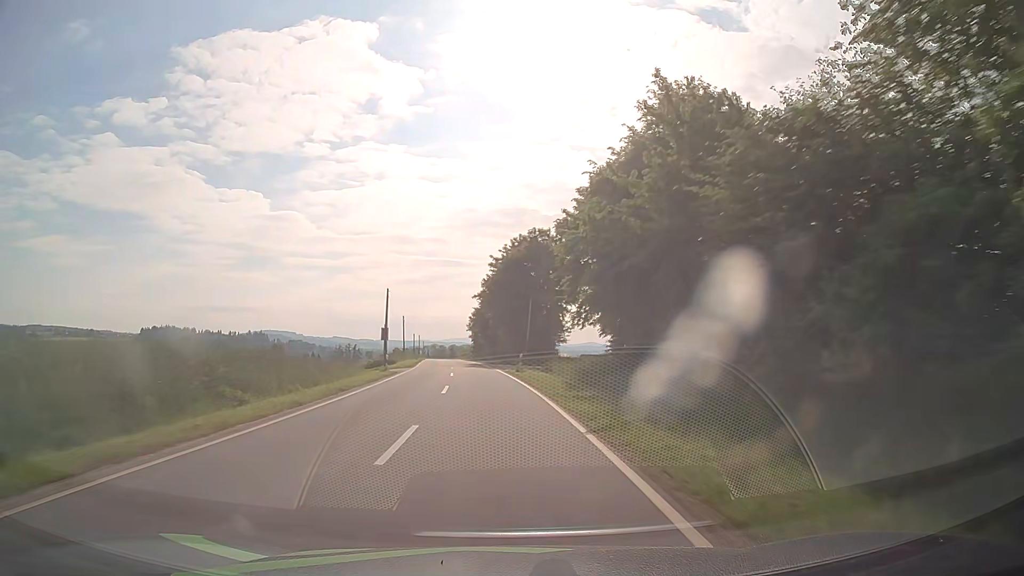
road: tertiary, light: Day
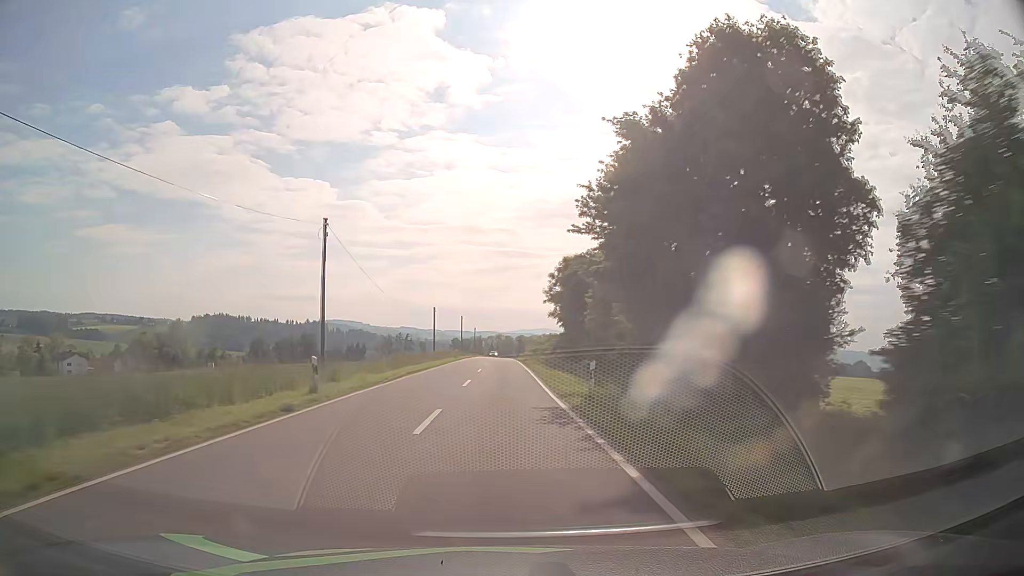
(-4.6, +70.8) m; -6°
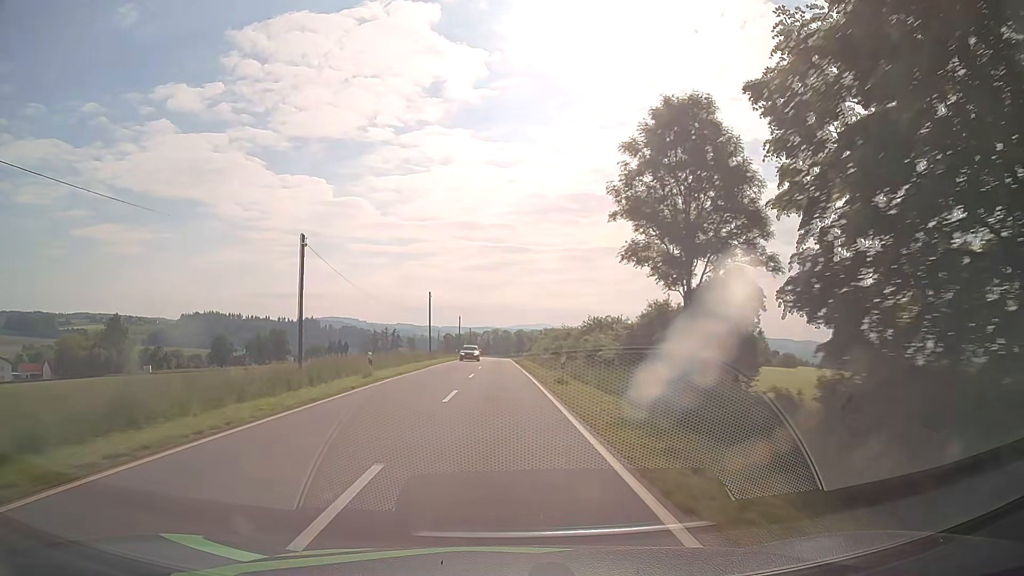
(-0.1, +43.2) m; 0°
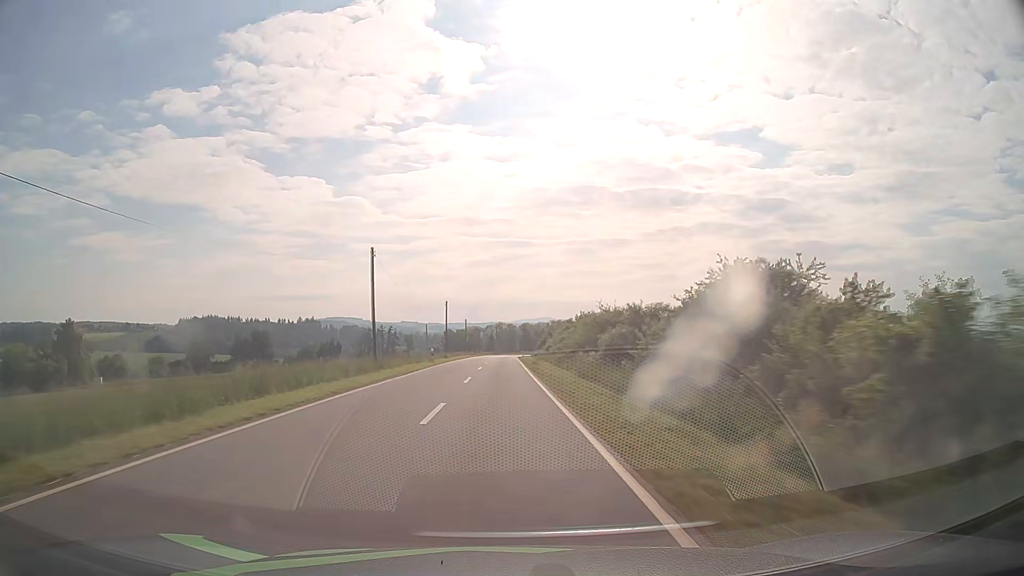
(0.0, +28.8) m; 0°
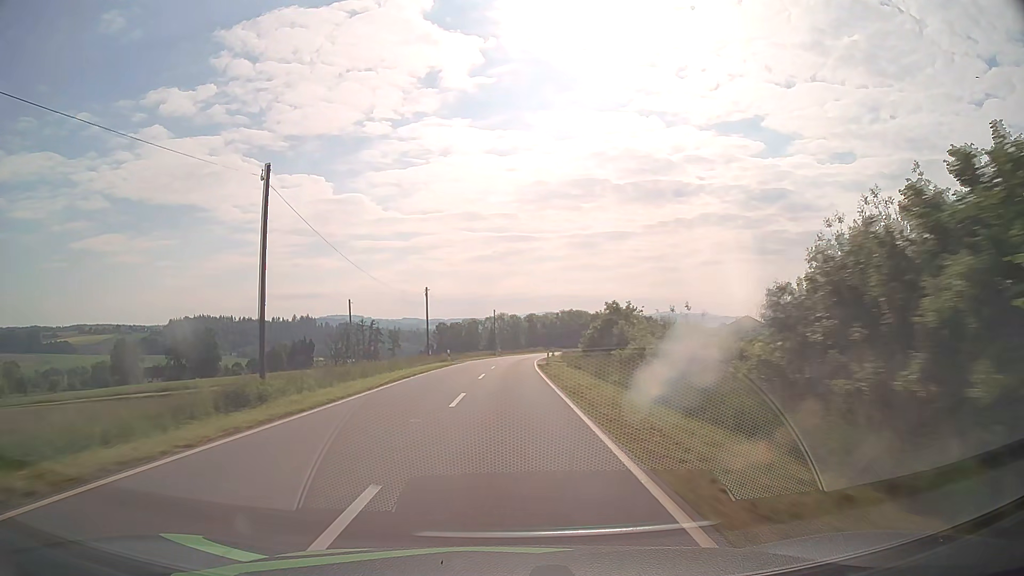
(-0.4, +57.5) m; 0°
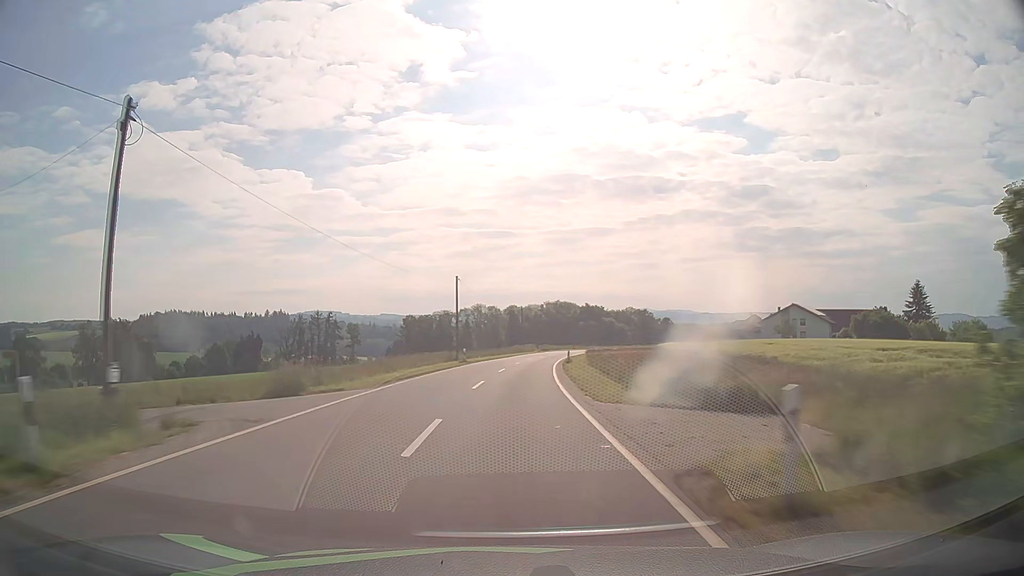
(+0.4, +43.1) m; +2°
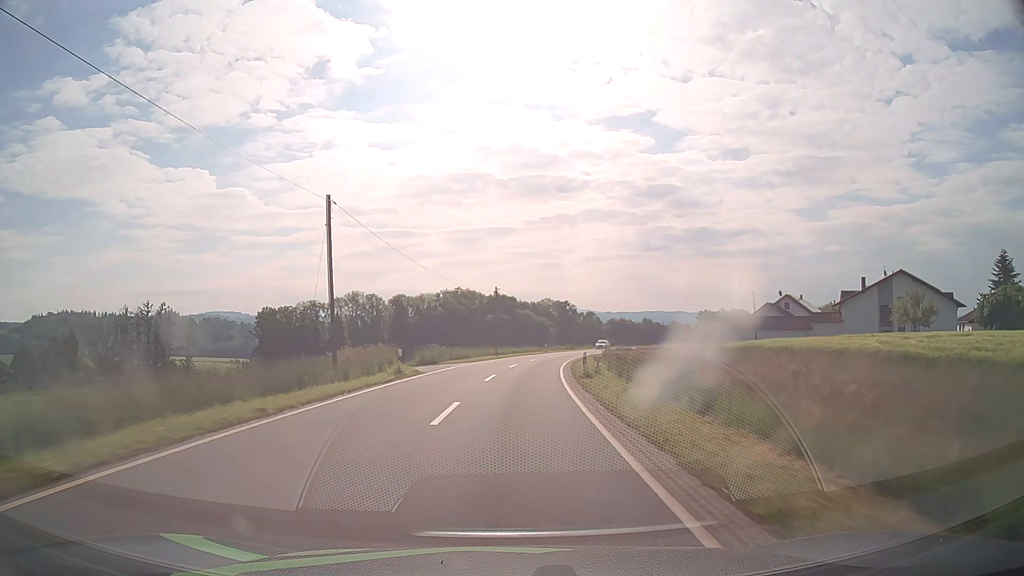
(+4.8, +69.5) m; +8°
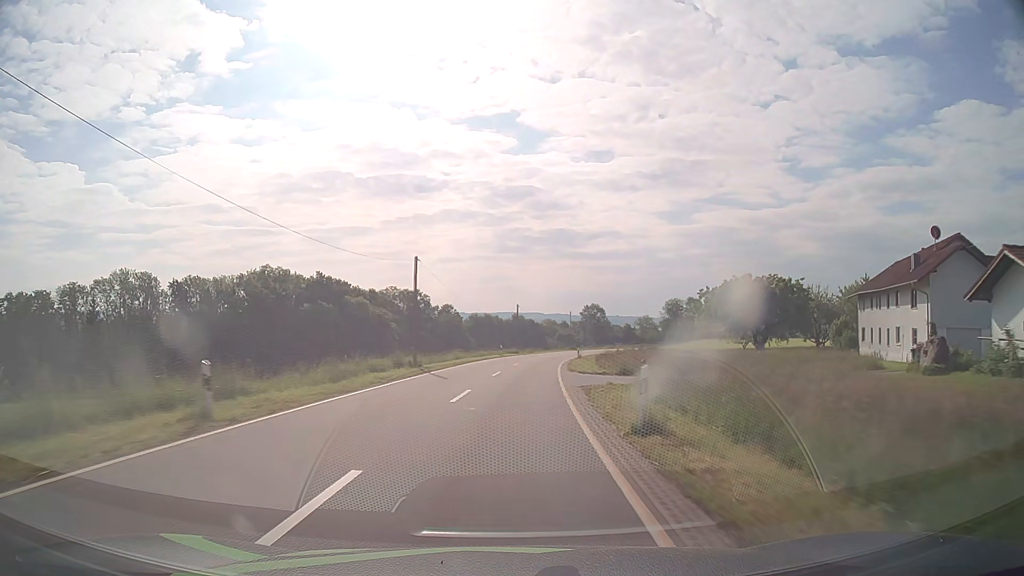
(+7.0, +67.6) m; +12°
(0, +10) (+1, +20) (+1, +30) (+2, +40) (+3, +50) (+4, +60) (+6, +70) (+8, +79) (+10, +89) (+13, +99) m
